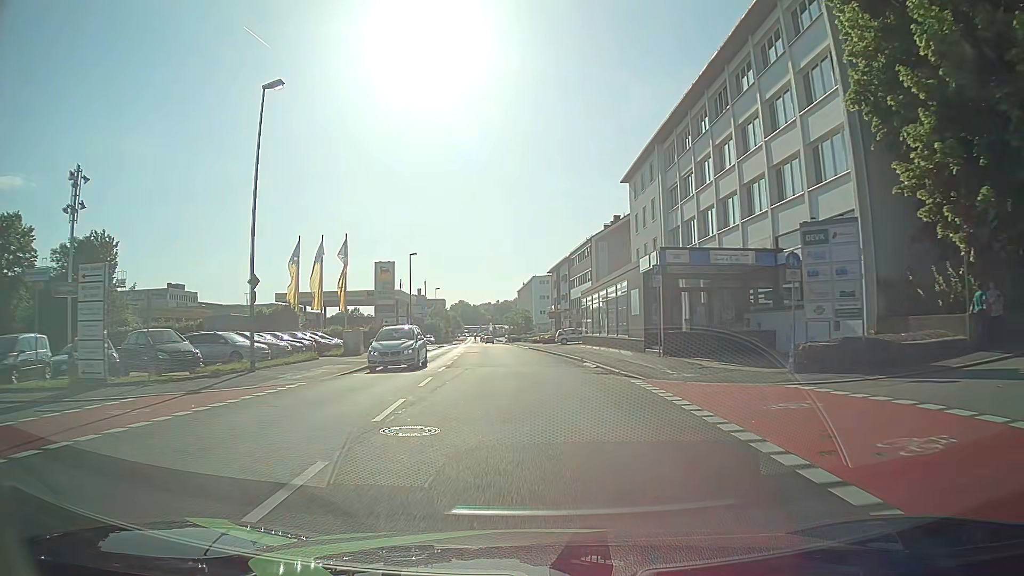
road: tertiary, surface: asphalt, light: Day
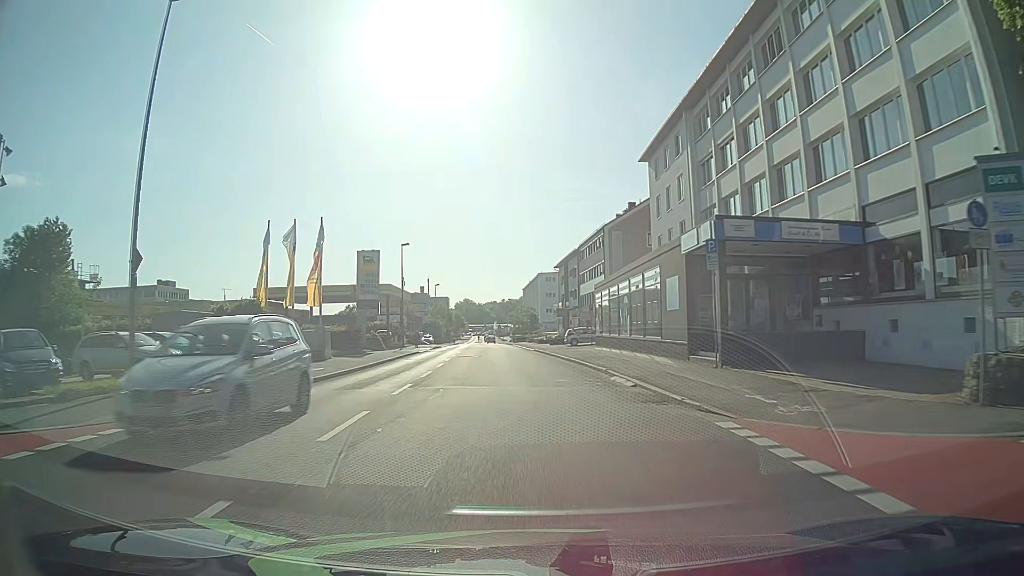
(0.0, +7.8) m; 0°
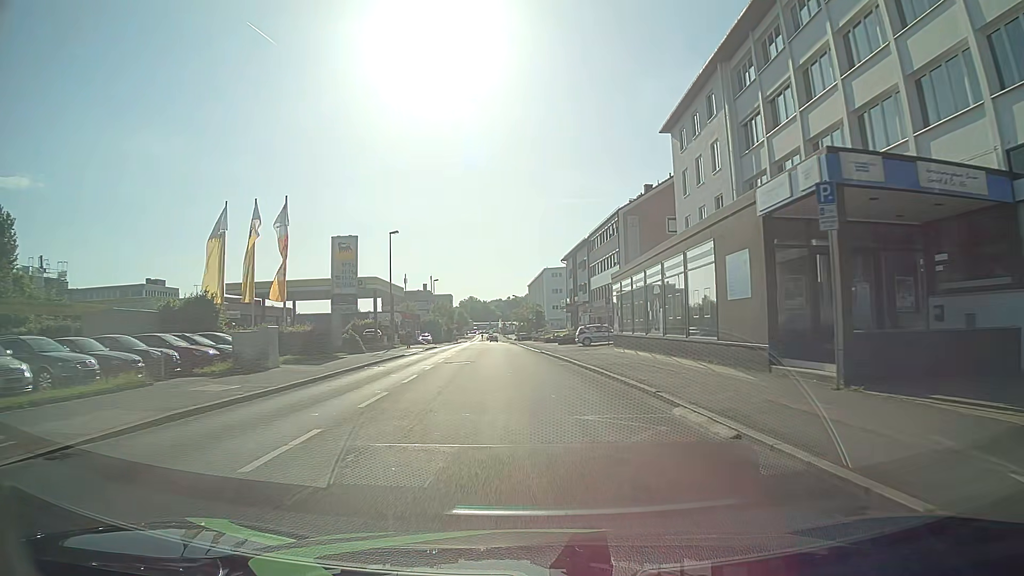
(-0.1, +7.8) m; -1°
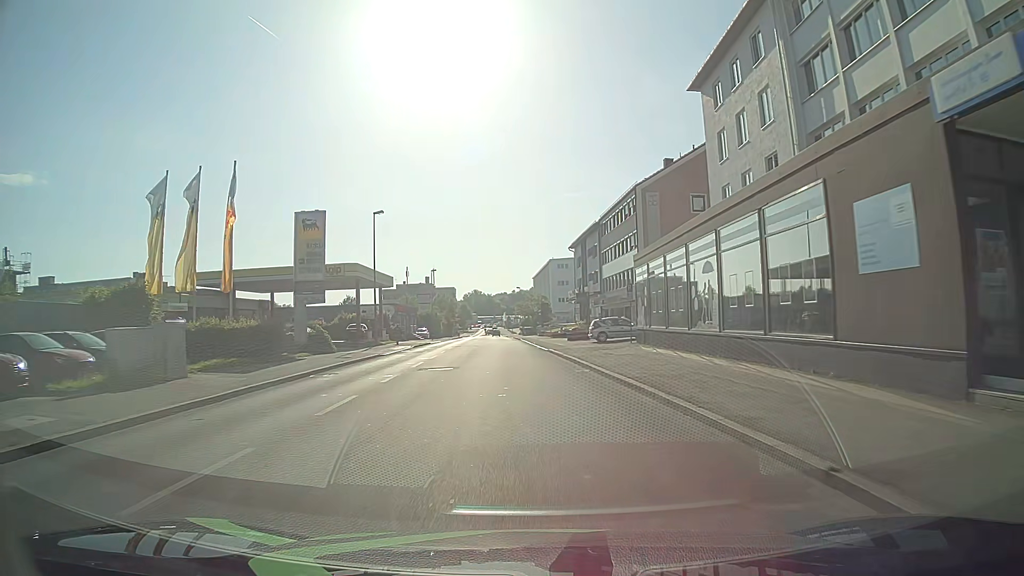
(0.0, +7.8) m; 0°
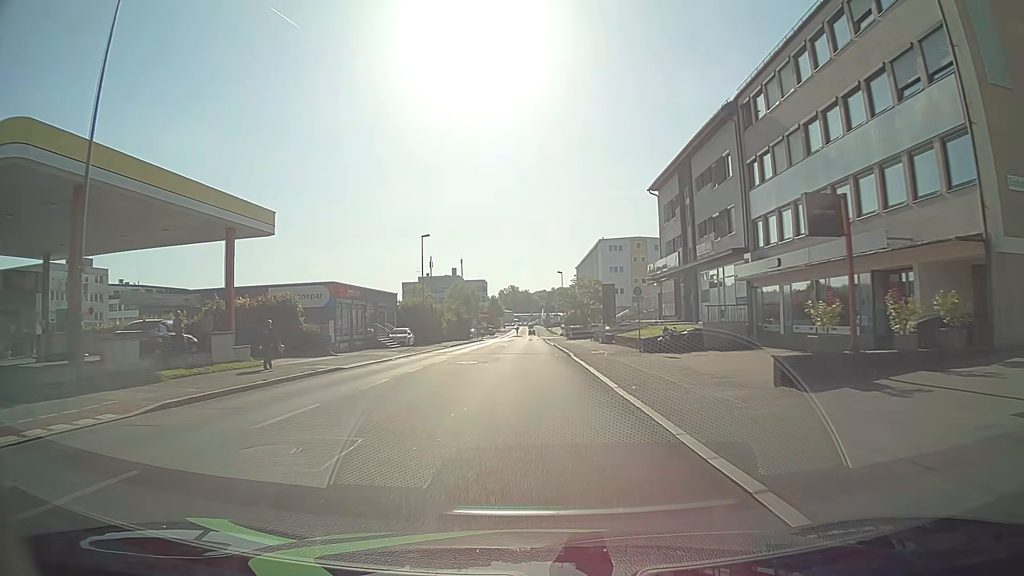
(-0.7, +38.4) m; -3°
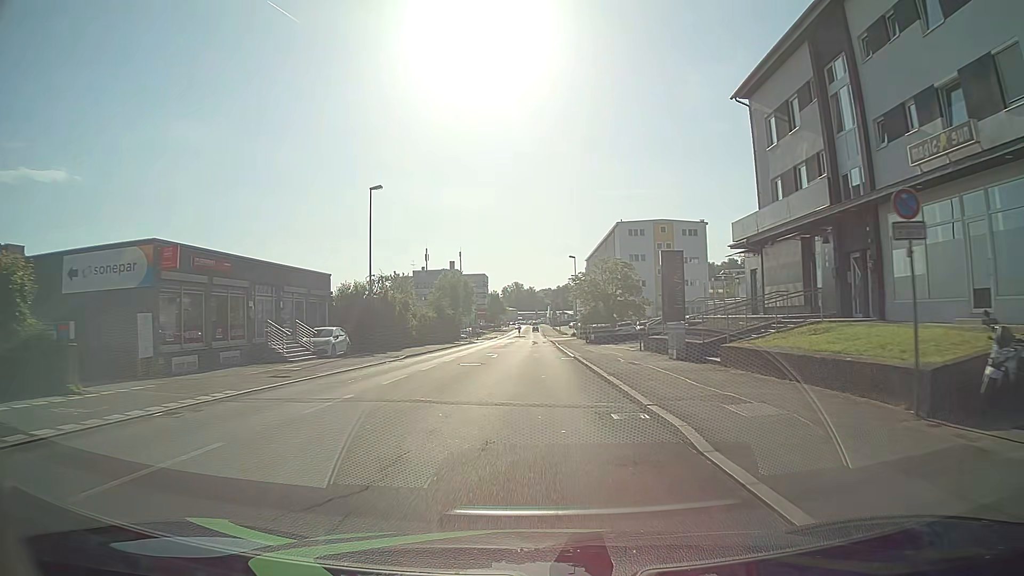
(-0.1, +22.2) m; 0°
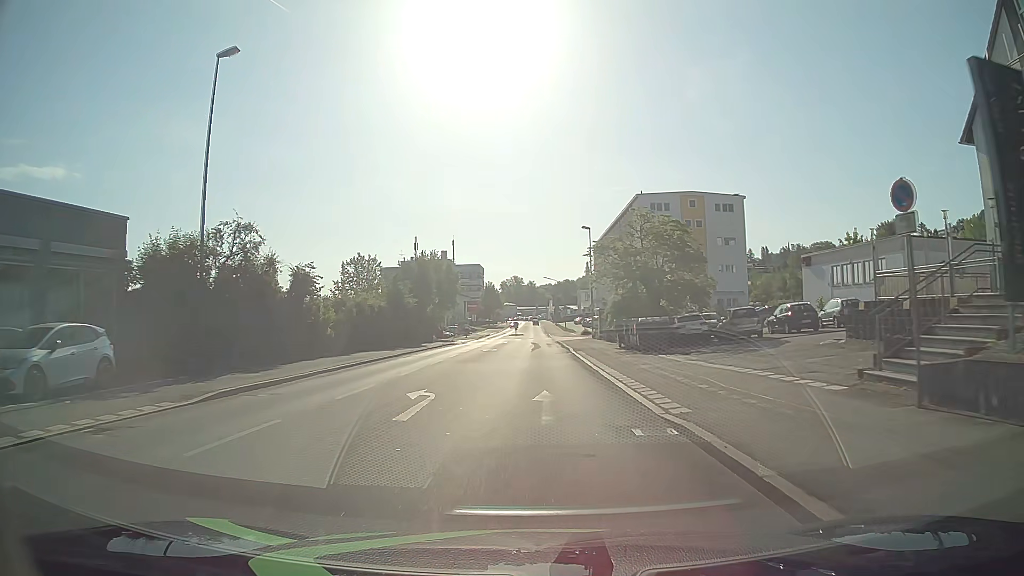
(-0.2, +22.3) m; -1°
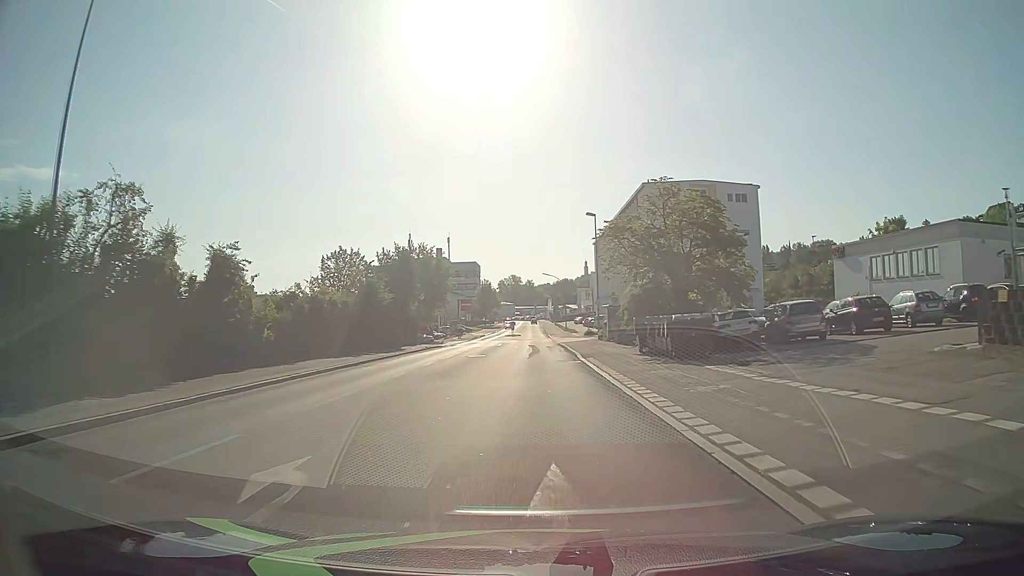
(0.0, +7.5) m; +1°
